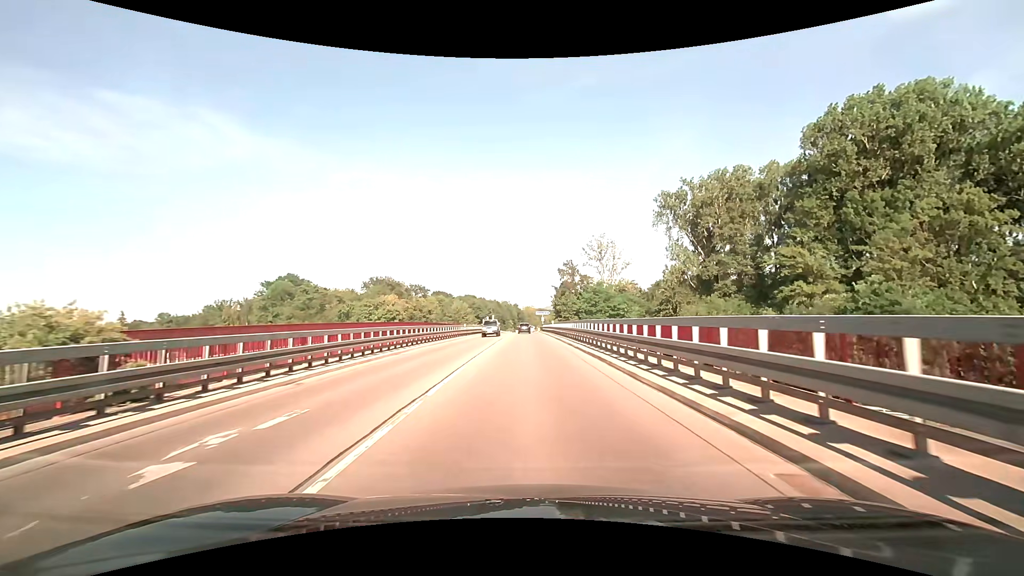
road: primary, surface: asphalt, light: Day
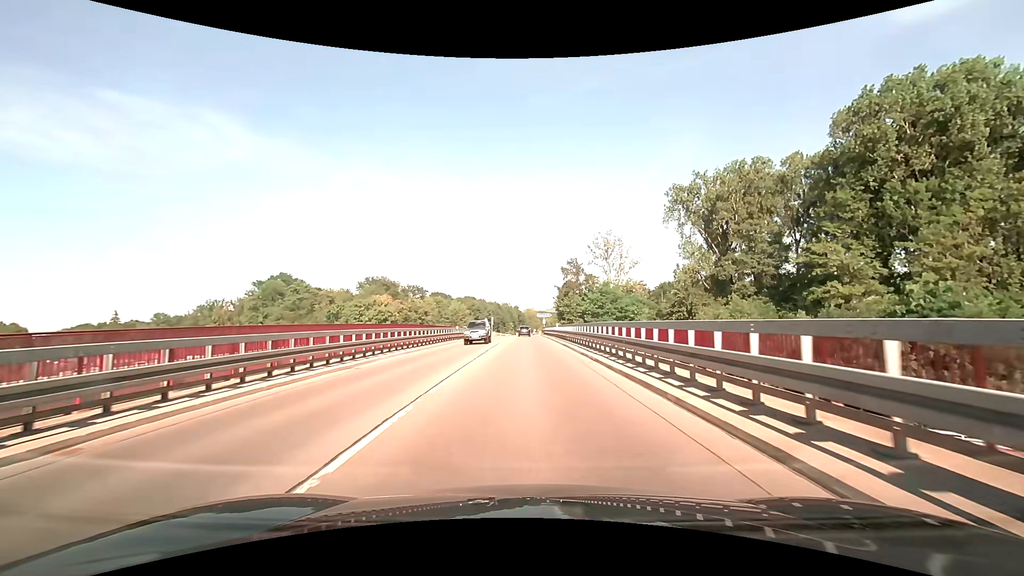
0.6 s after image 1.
(0.0, +6.5) m; 0°
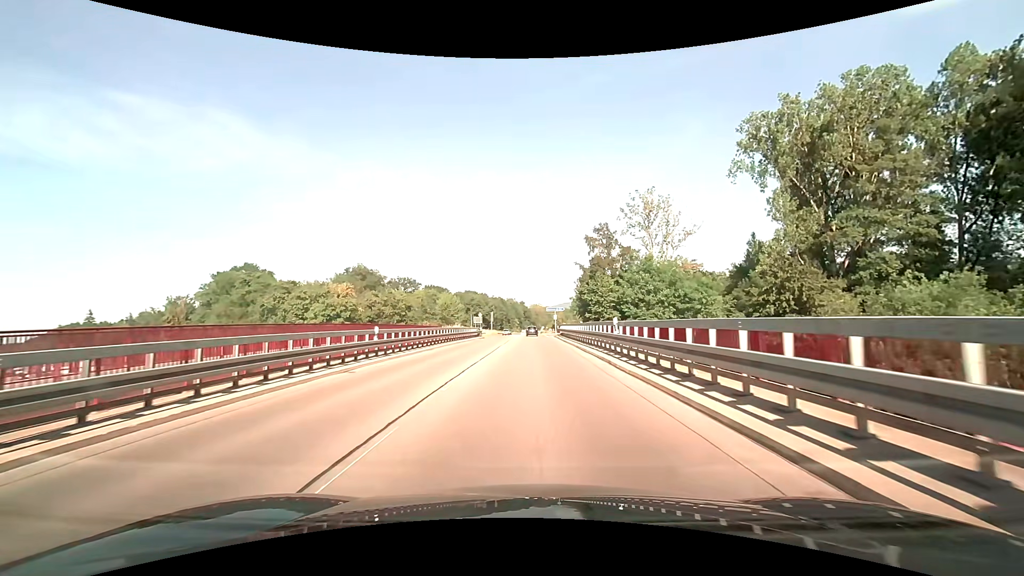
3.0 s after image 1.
(-0.2, +27.5) m; -1°
(0, +10) (0, +20) (0, +30) (0, +40) (0, +50) (0, +60) (0, +70) (0, +80) (+1, +90) (+1, +100) m
